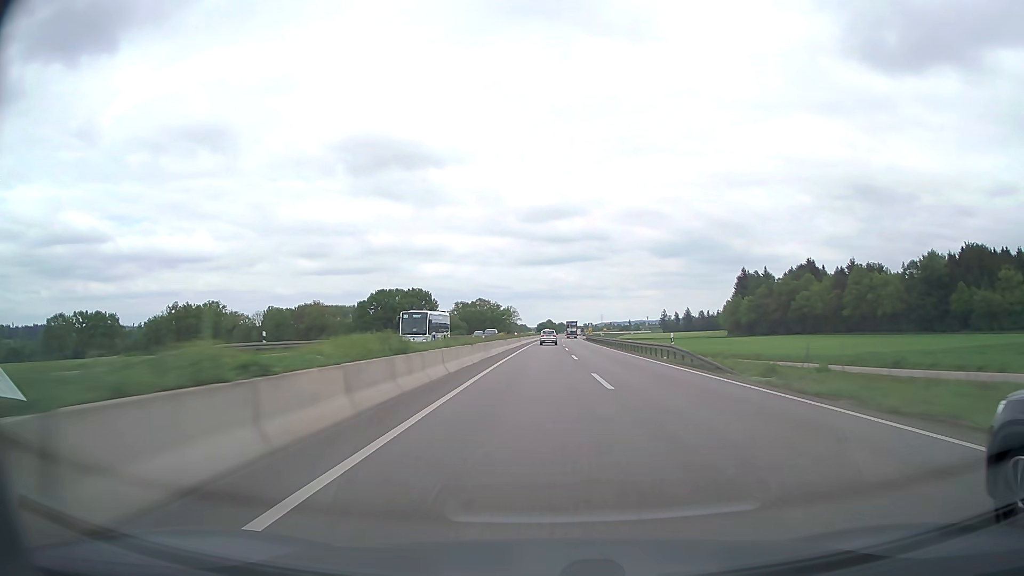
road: trunk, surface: asphalt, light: Day
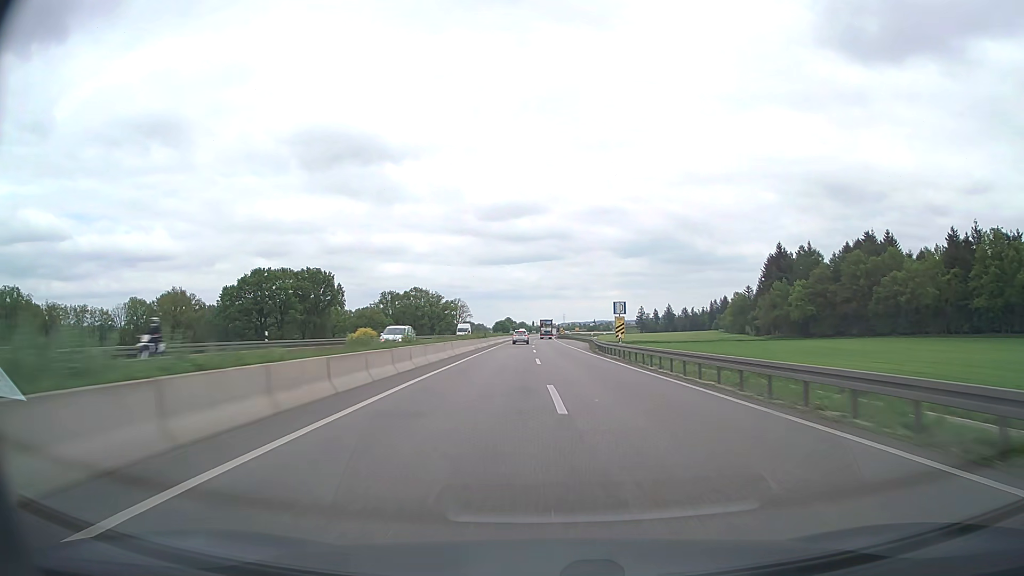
(+1.8, +95.1) m; +3°
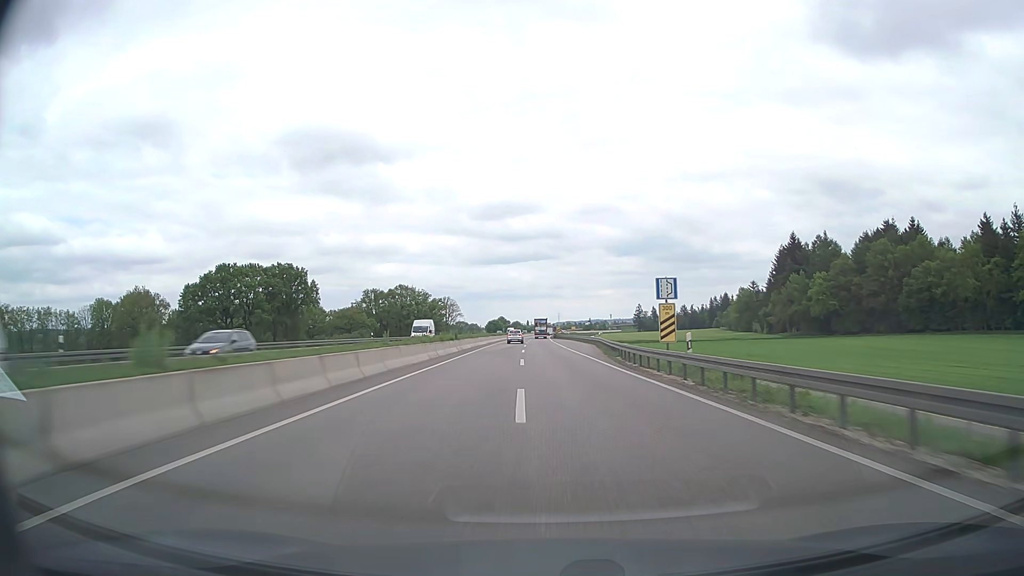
(+0.1, +19.0) m; +1°
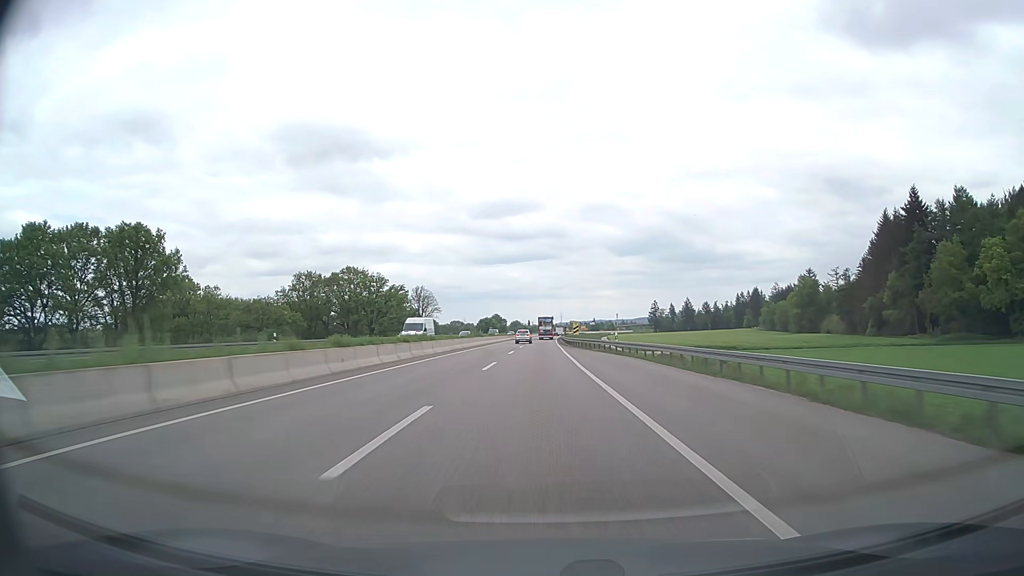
(-0.1, +76.1) m; 0°
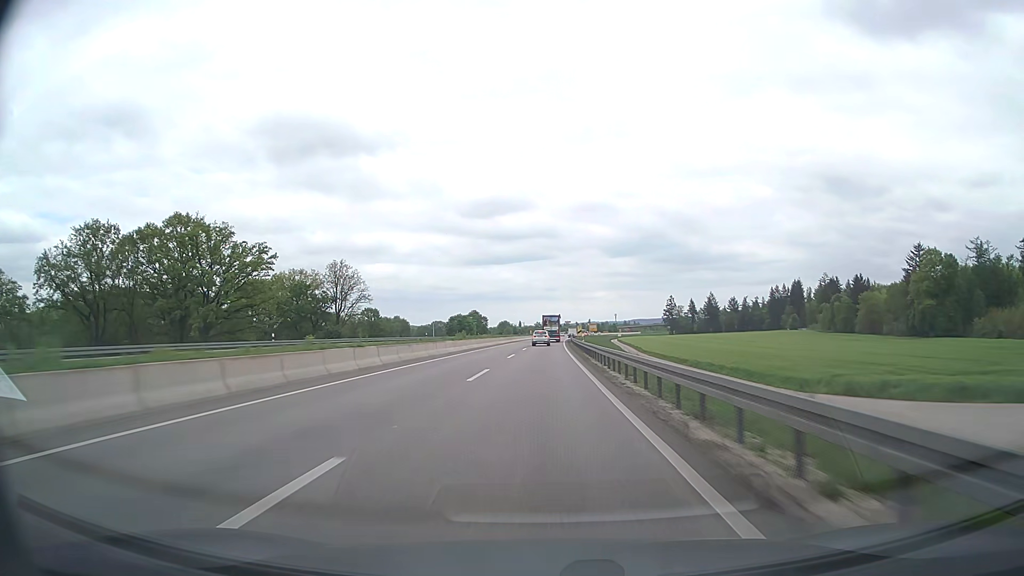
(+0.4, +95.0) m; +1°
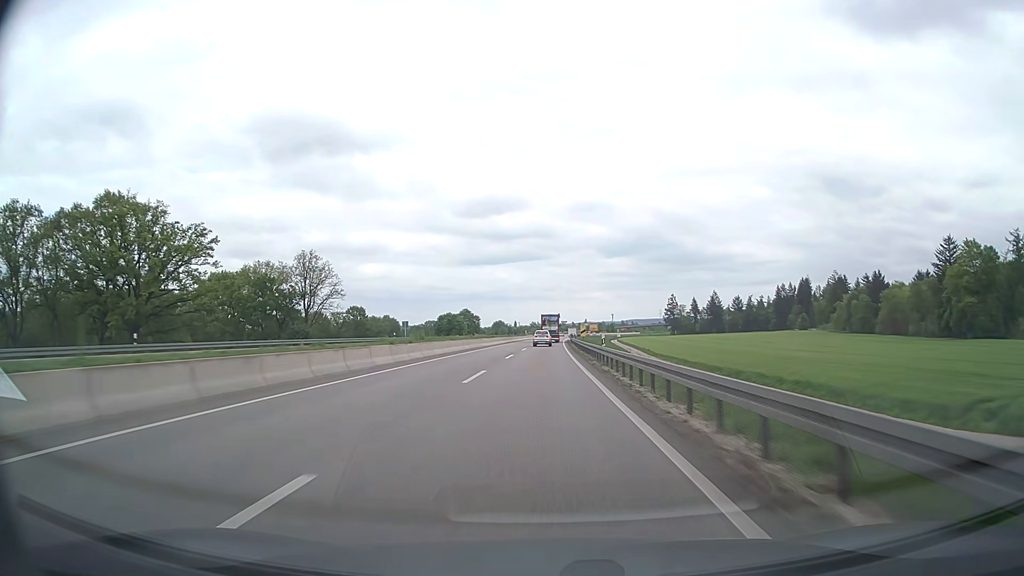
(0.0, +19.0) m; 0°
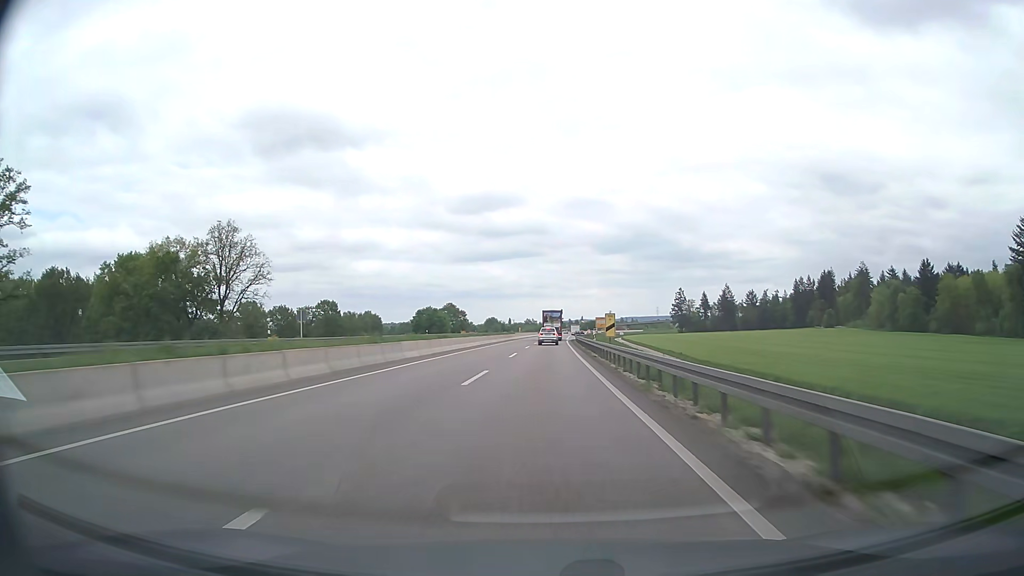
(+0.2, +37.3) m; 0°
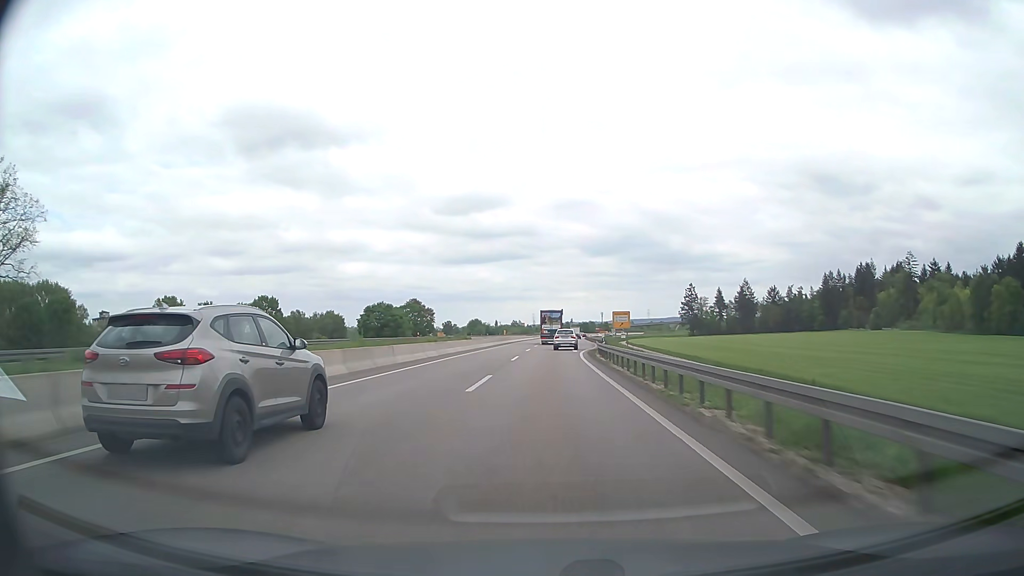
(+0.5, +55.2) m; +1°
(0, +10) (0, +20) (0, +30) (0, +40) (0, +50) (0, +60) (0, +70) (0, +80) (0, +90) (0, +100) m
